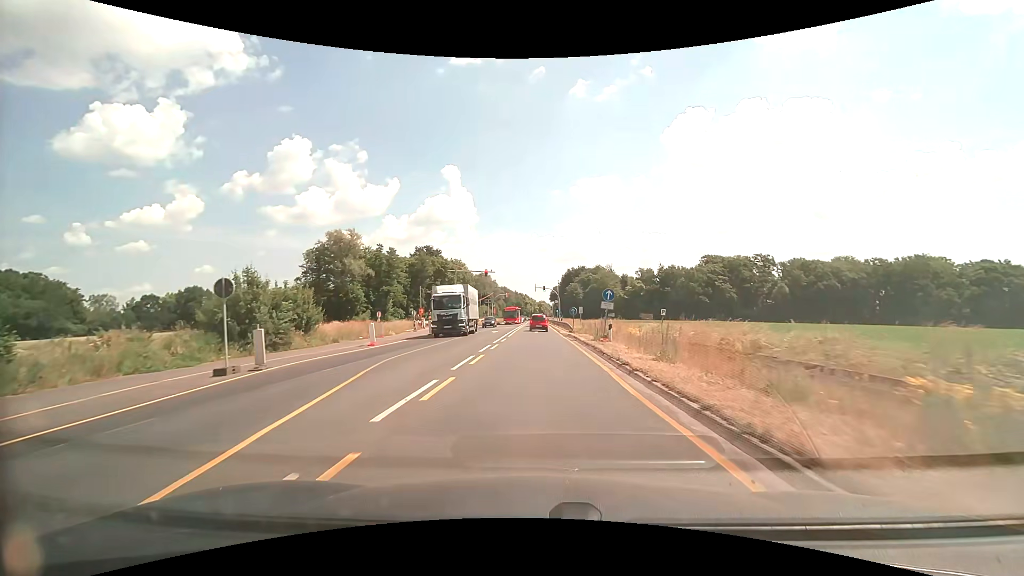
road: secondary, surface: asphalt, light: Day
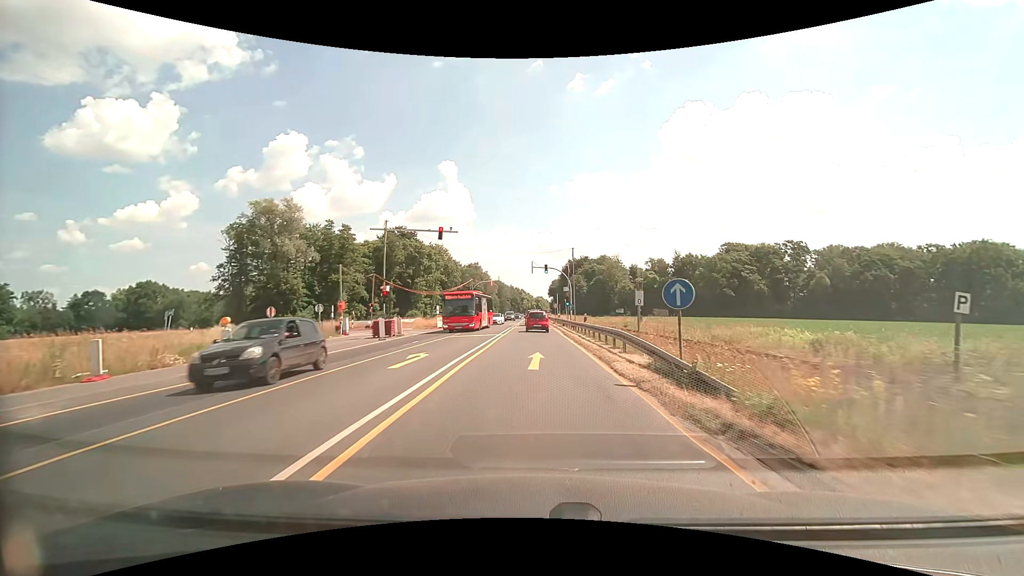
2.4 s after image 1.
(+0.1, +28.8) m; 0°
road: trunk_link
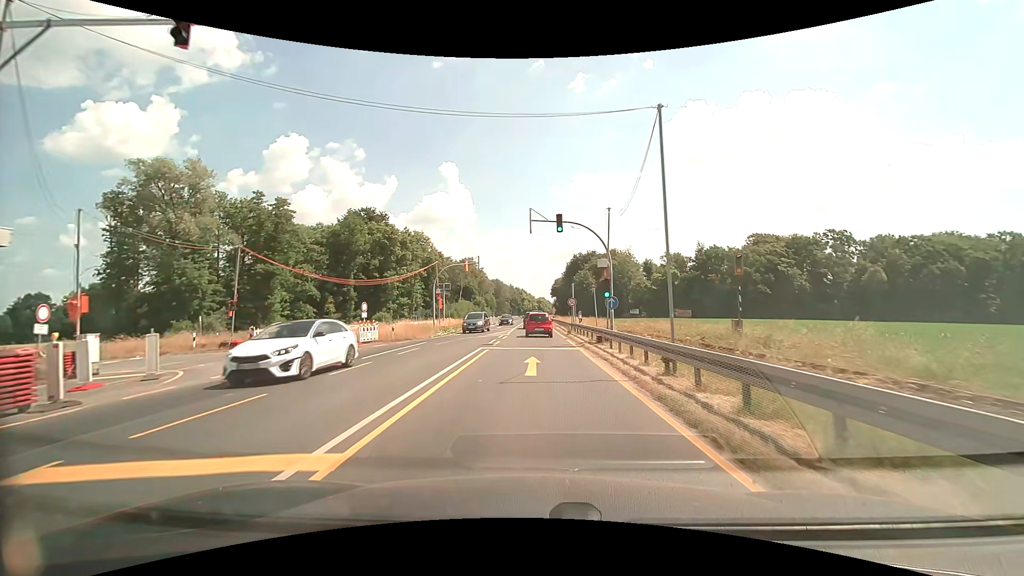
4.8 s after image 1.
(-0.1, +25.2) m; 0°
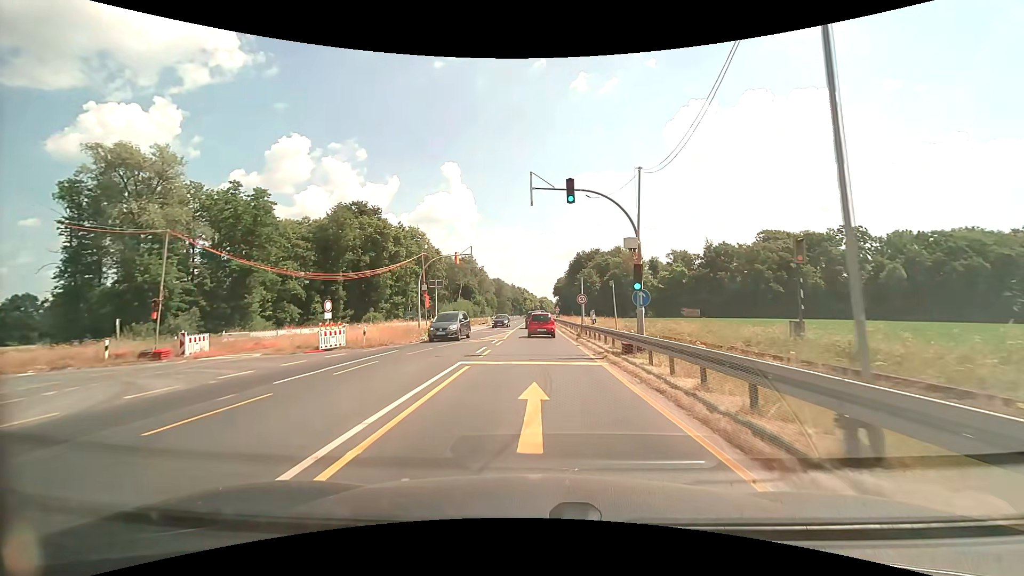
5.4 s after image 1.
(0.0, +6.1) m; 0°
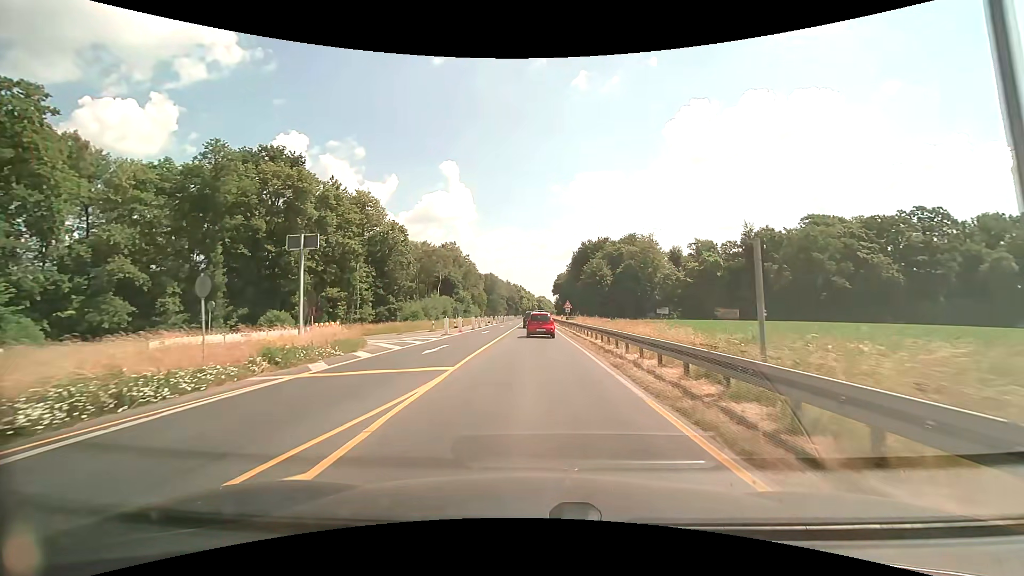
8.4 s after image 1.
(0.0, +31.3) m; 0°
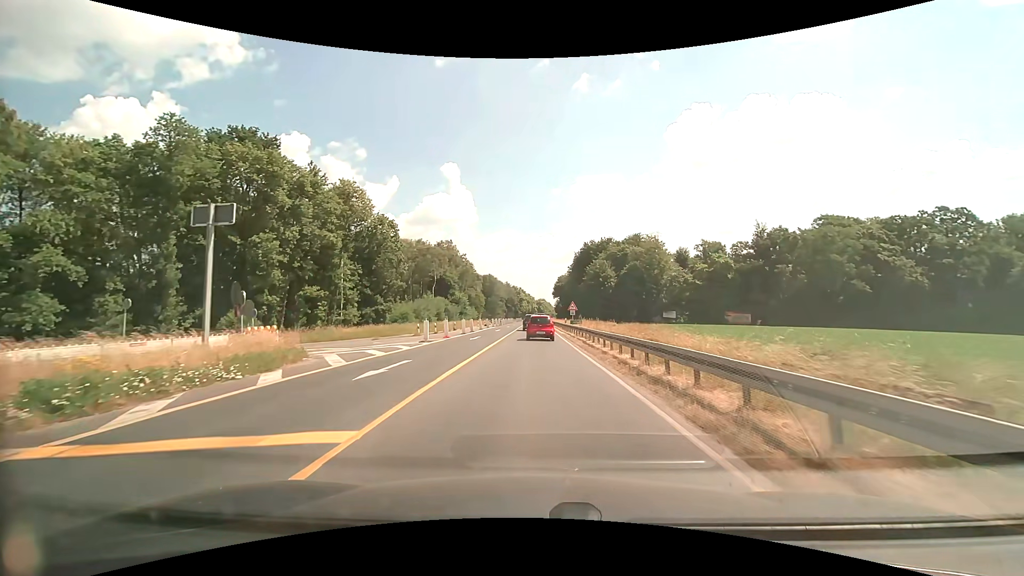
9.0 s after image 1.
(0.0, +6.8) m; 0°
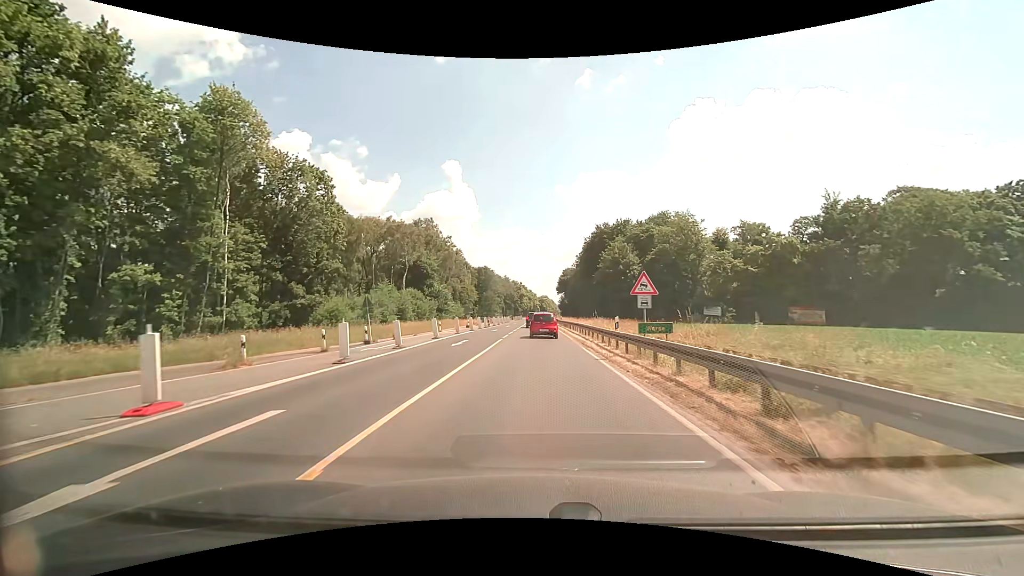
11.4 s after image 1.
(-0.1, +28.5) m; 0°
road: trunk
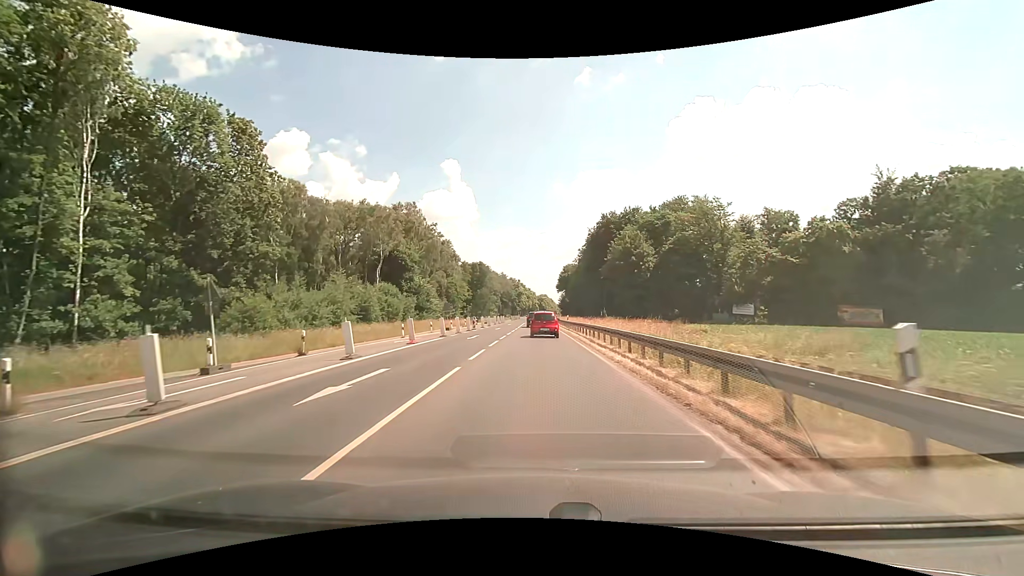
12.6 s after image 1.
(0.0, +14.7) m; 0°
(0, +10) (0, +20) (0, +30) (0, +40) (0, +50) (0, +60) (0, +70) (0, +80) (0, +90) (0, +100) m
